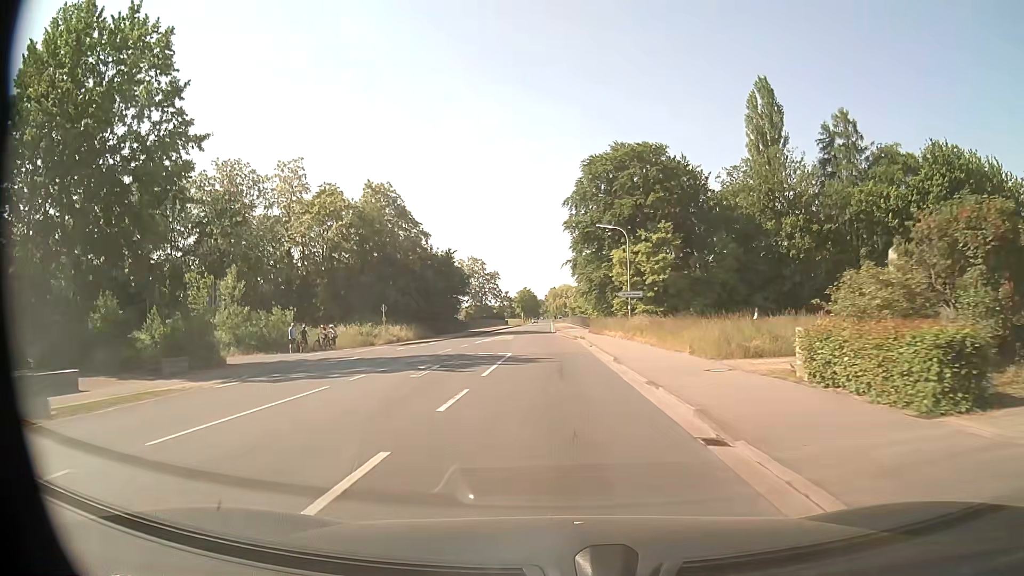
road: secondary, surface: asphalt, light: Day
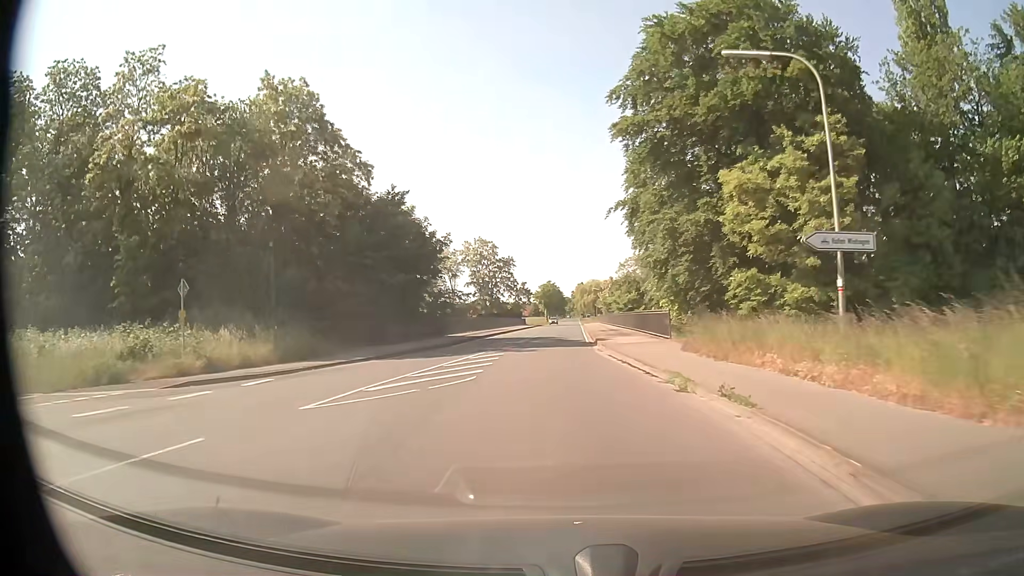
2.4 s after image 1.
(-0.8, +31.6) m; -2°
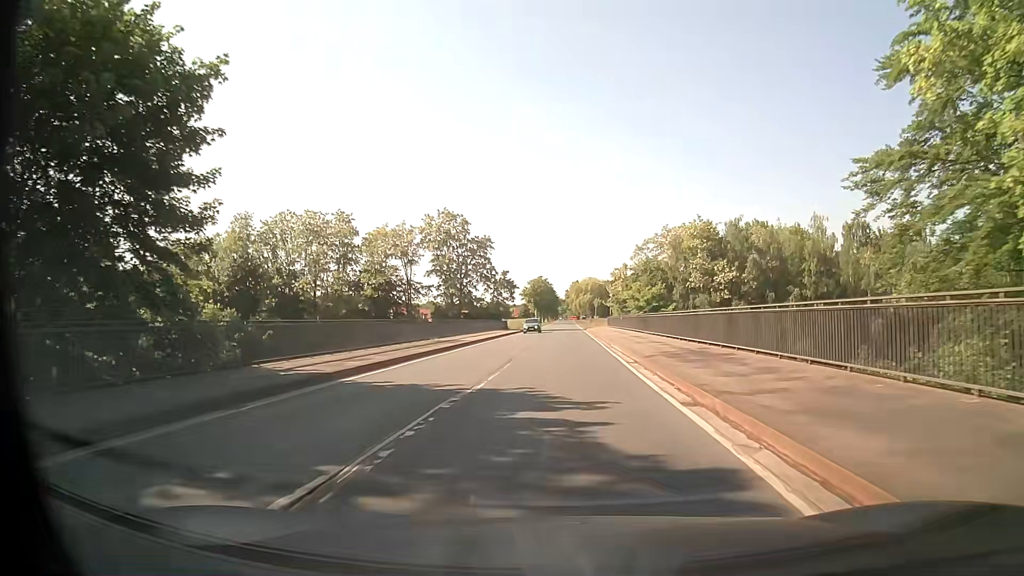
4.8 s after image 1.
(-0.2, +32.0) m; +1°
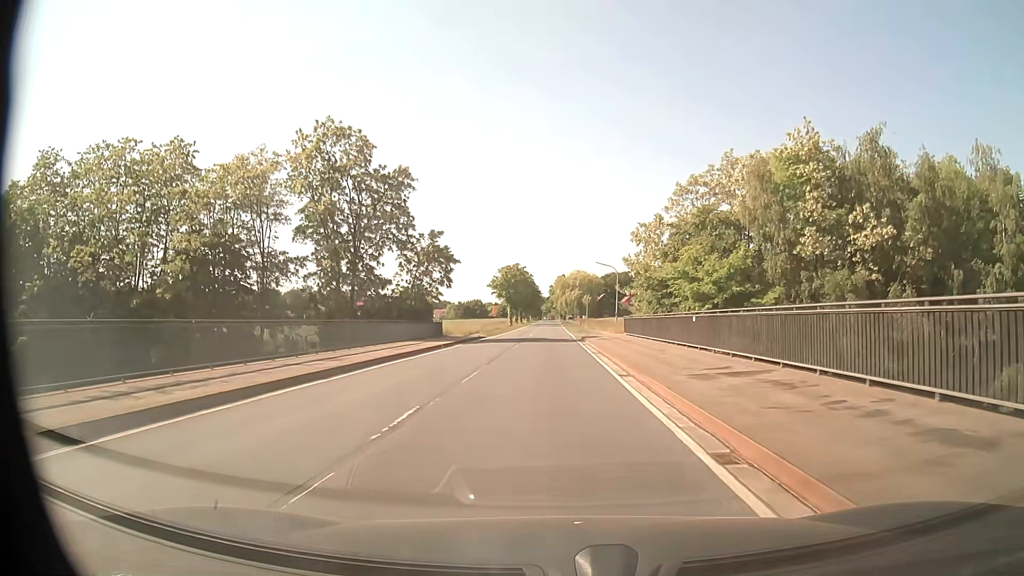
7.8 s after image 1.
(+0.7, +40.3) m; +1°
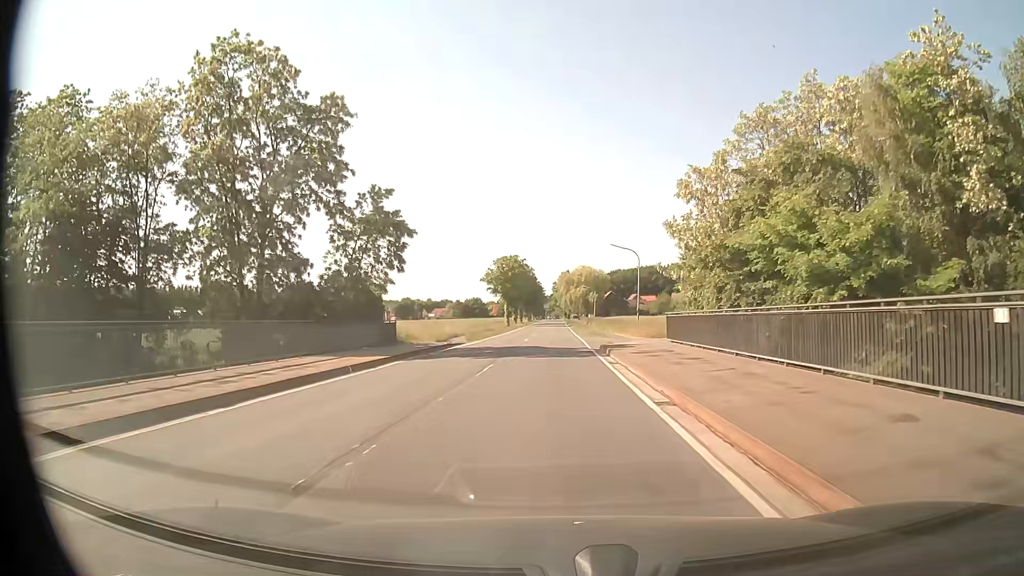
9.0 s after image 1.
(-0.1, +16.3) m; 0°
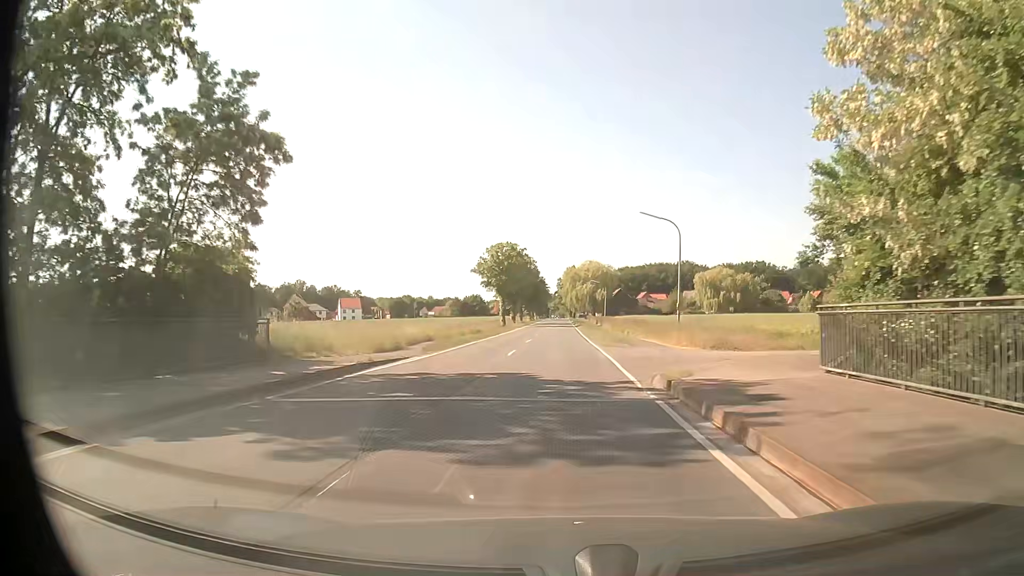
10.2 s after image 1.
(-0.1, +16.6) m; -1°
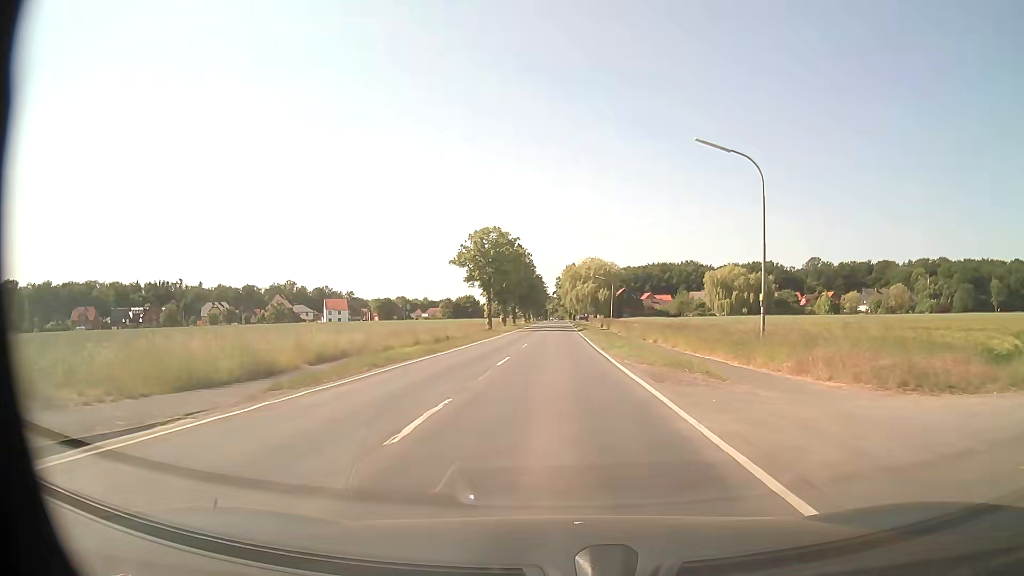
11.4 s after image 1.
(+0.1, +16.7) m; -1°
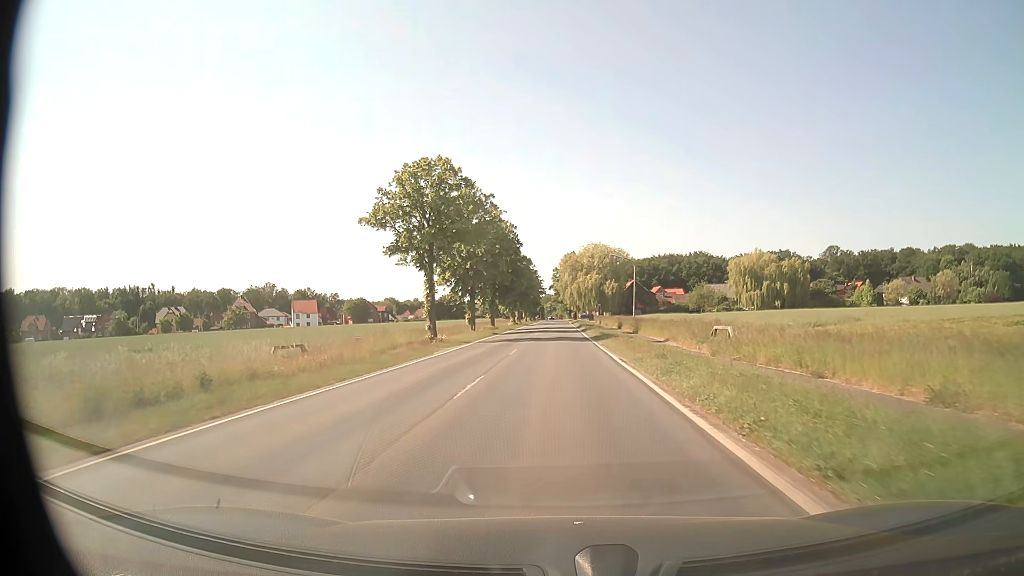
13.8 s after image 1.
(+0.7, +32.2) m; +1°
(0, +10) (0, +20) (0, +30) (0, +40) (0, +50) (0, +60) (0, +70) (0, +80) (0, +90) (0, +100) m
